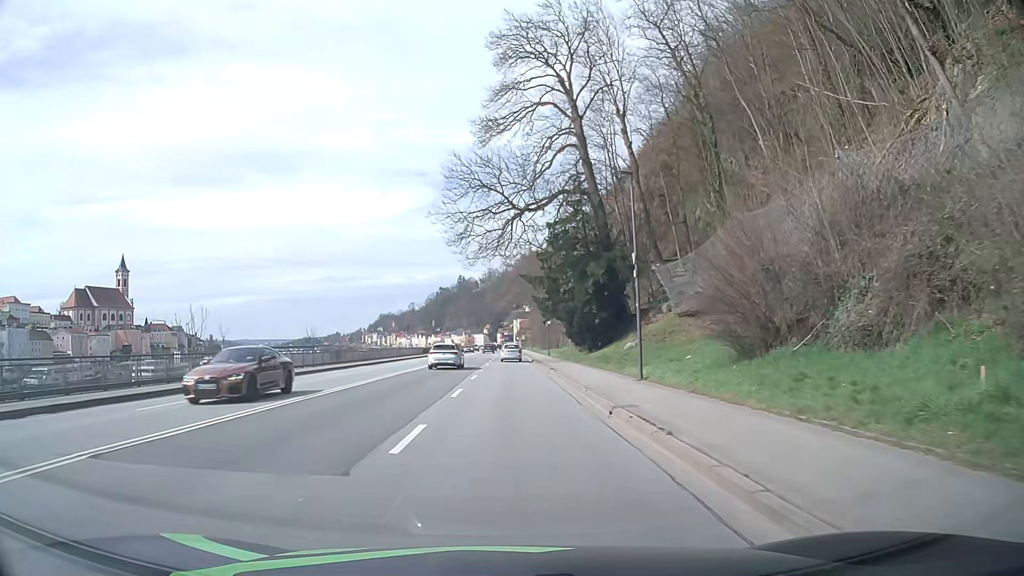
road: primary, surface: asphalt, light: Day
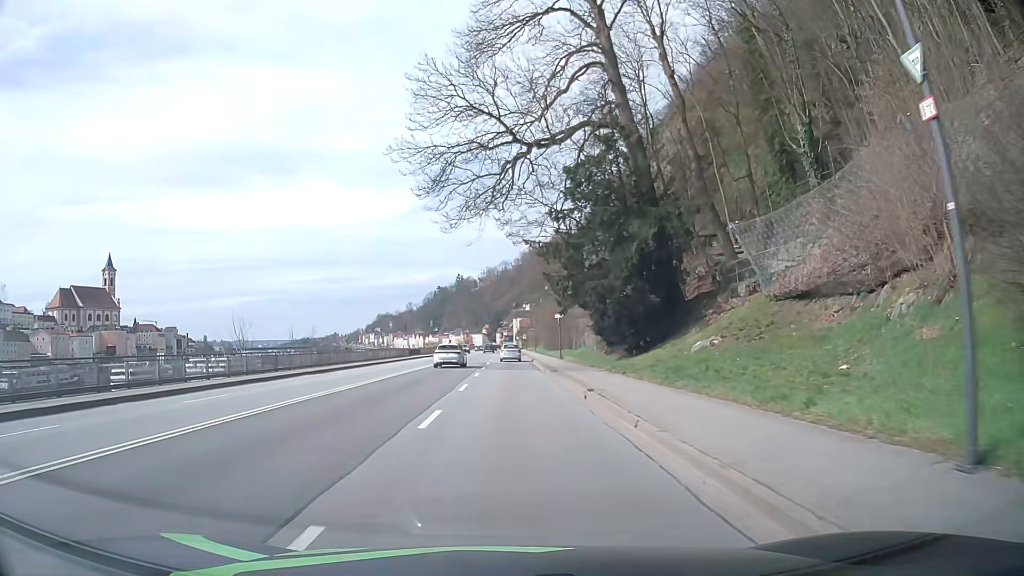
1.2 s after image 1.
(0.0, +15.4) m; 0°
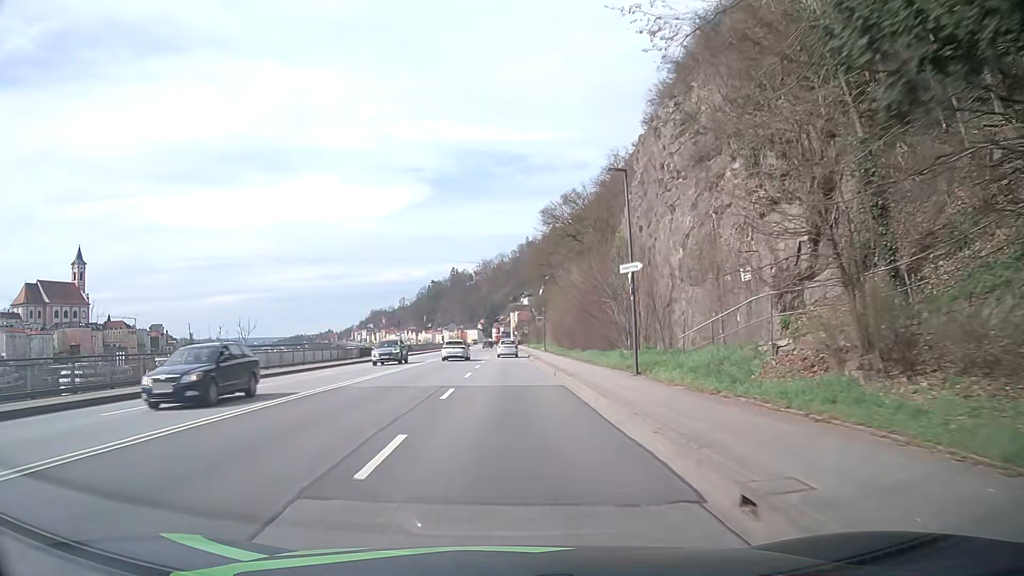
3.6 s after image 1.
(+0.1, +31.0) m; 0°
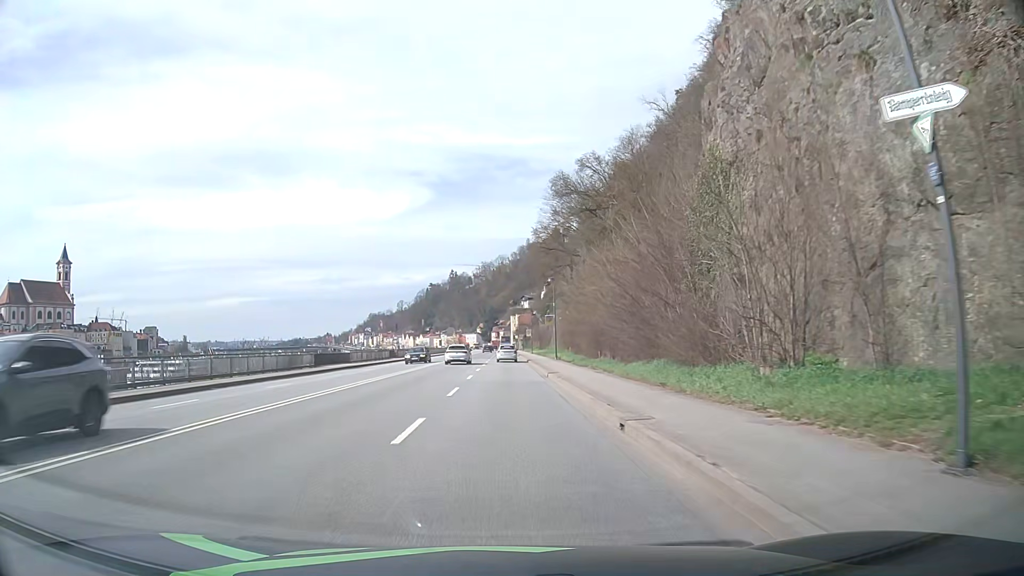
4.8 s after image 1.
(0.0, +15.7) m; 0°
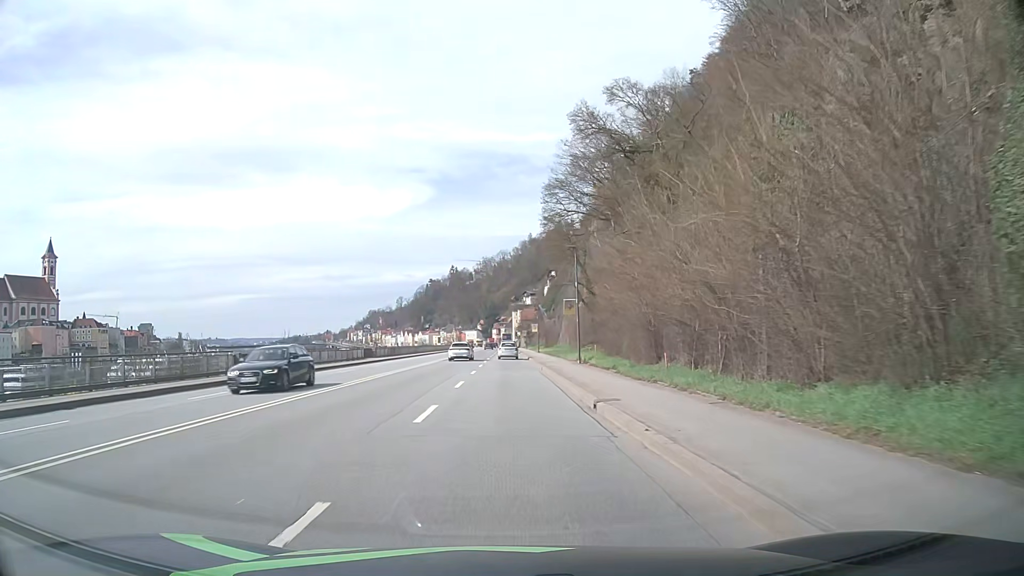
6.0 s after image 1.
(+0.1, +15.8) m; 0°
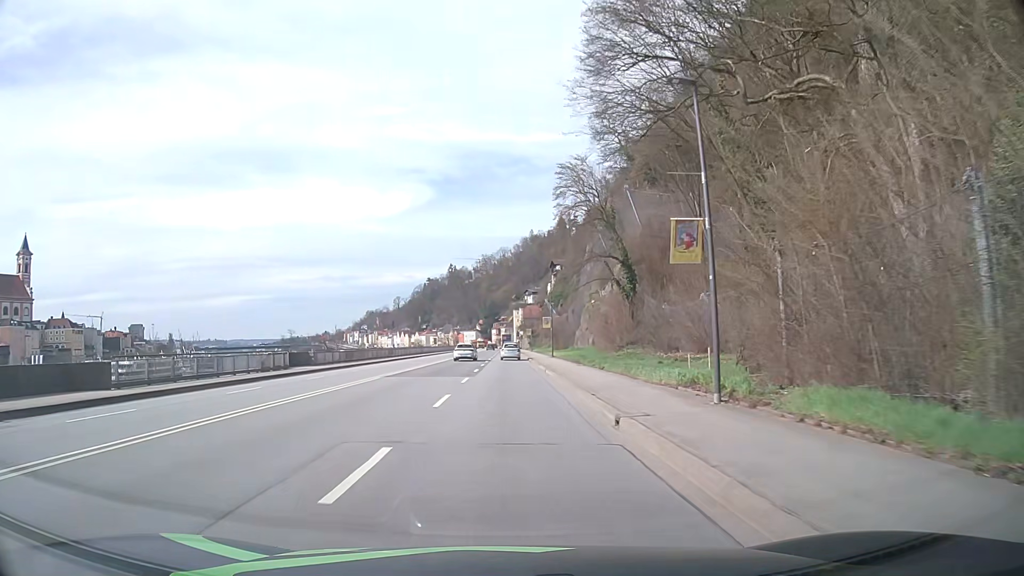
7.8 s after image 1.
(0.0, +24.0) m; 0°
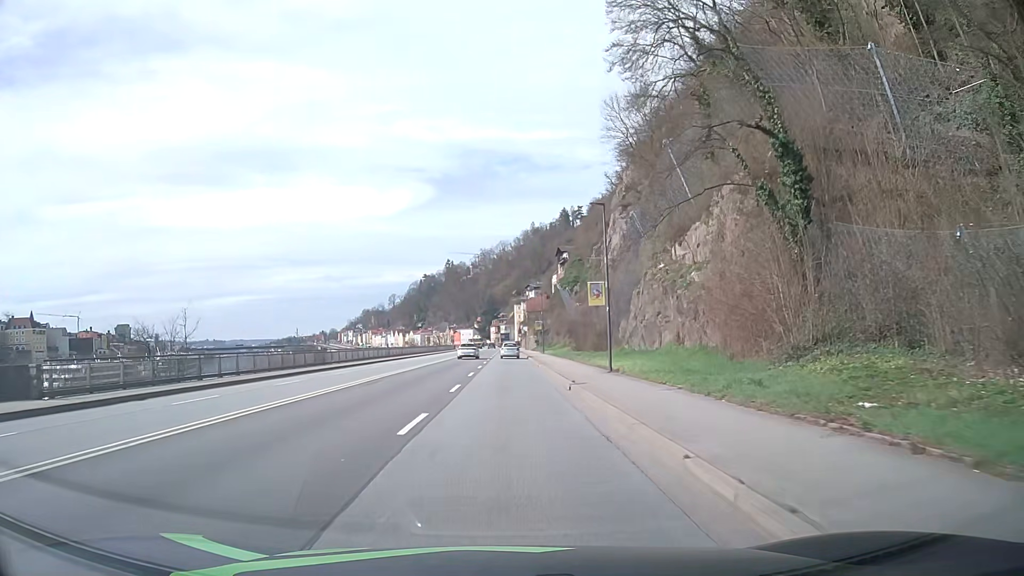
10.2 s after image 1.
(+0.1, +32.0) m; 0°
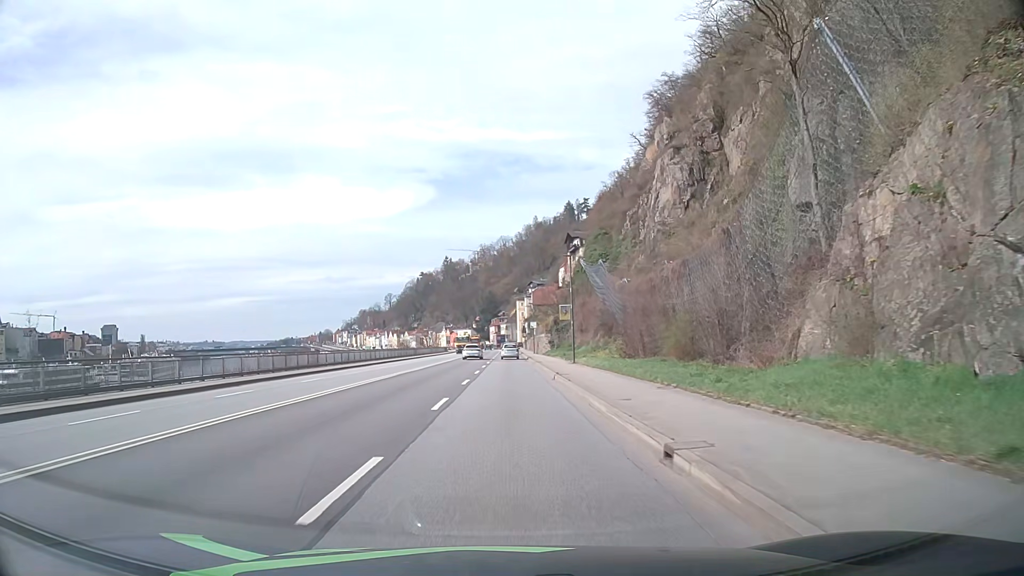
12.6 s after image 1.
(-0.1, +31.9) m; 0°
(0, +10) (0, +20) (0, +30) (0, +40) (0, +50) (0, +60) (0, +70) (0, +80) (0, +90) (0, +100) m
